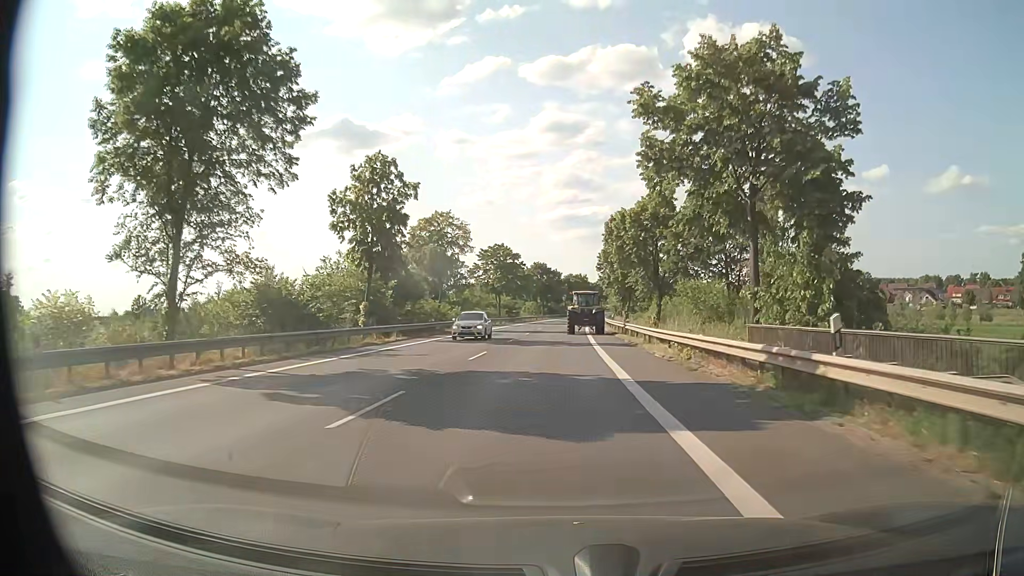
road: primary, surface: asphalt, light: Day
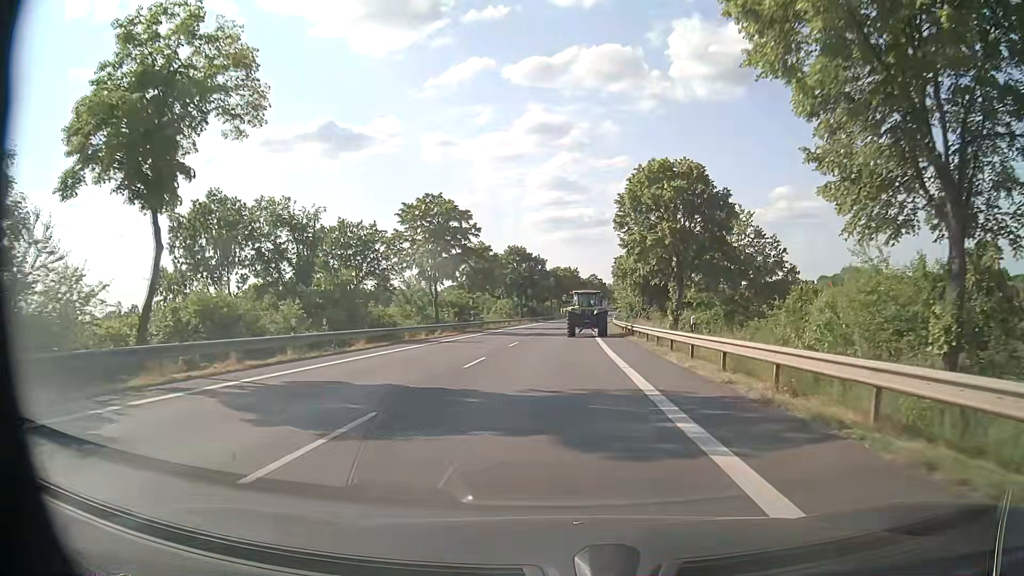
(+0.3, +38.4) m; +1°
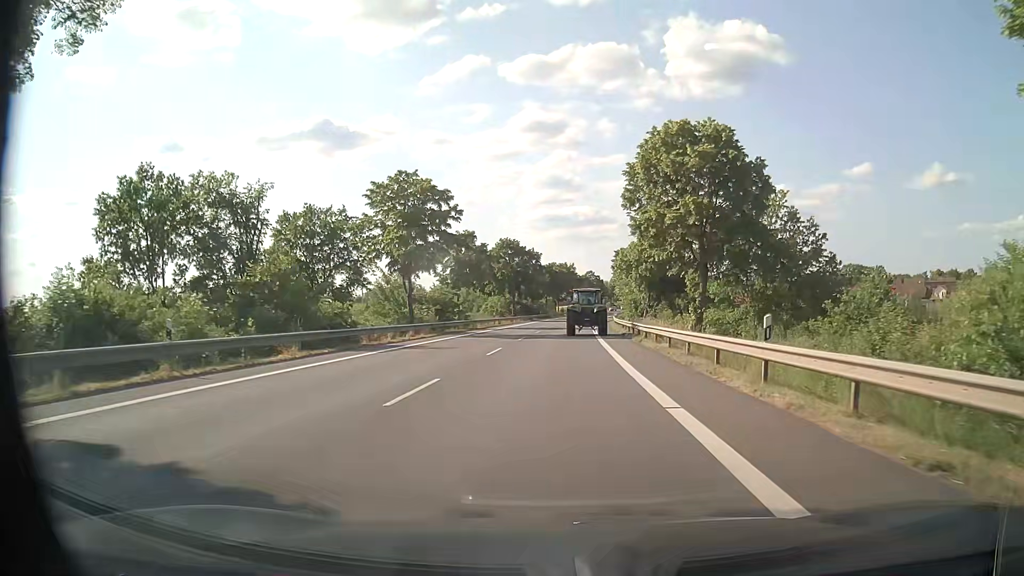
(0.0, +7.5) m; 0°
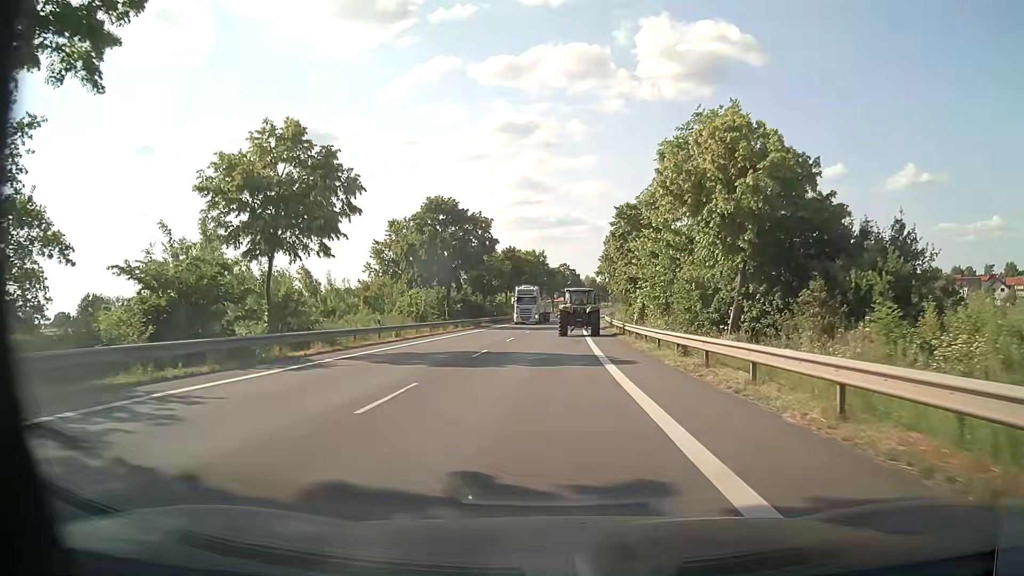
(+0.7, +36.6) m; +2°
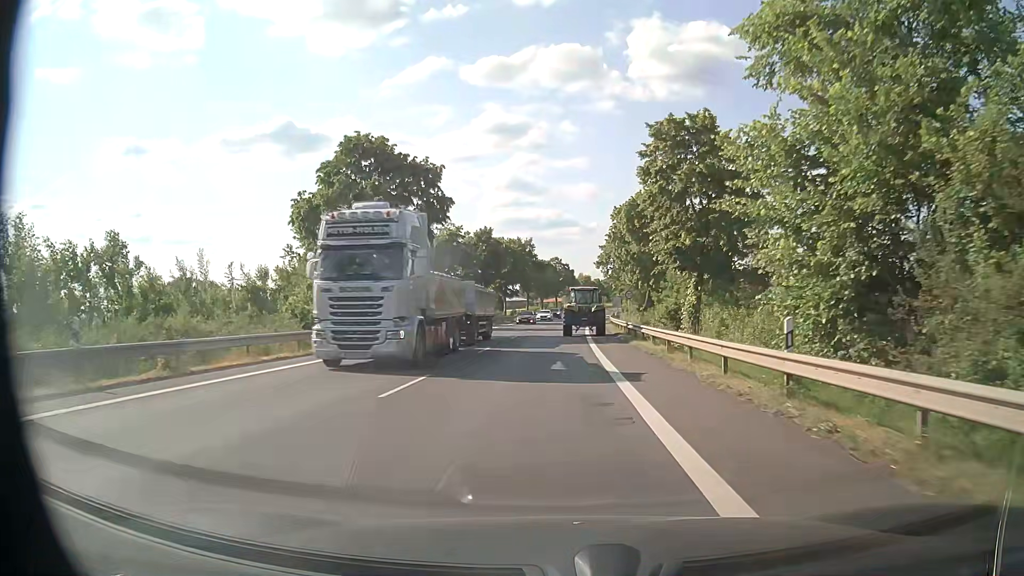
(+0.2, +22.4) m; 0°
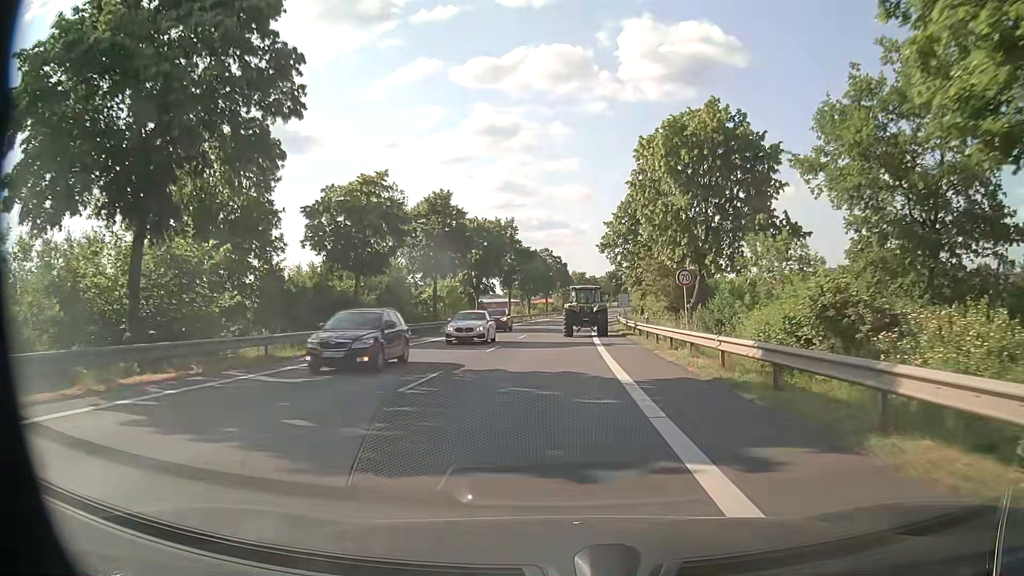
(+0.3, +23.1) m; +1°
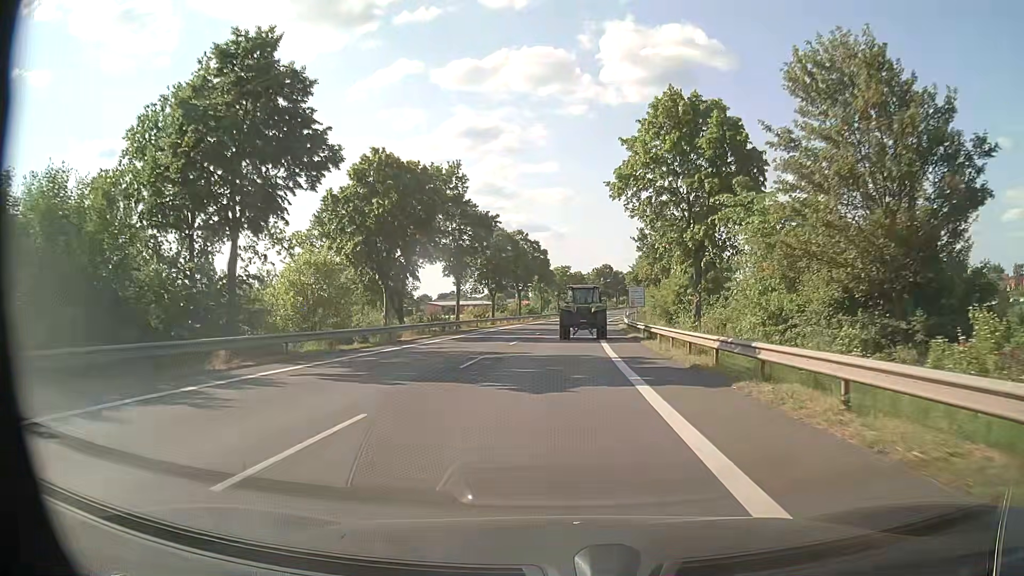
(+0.3, +30.8) m; +1°
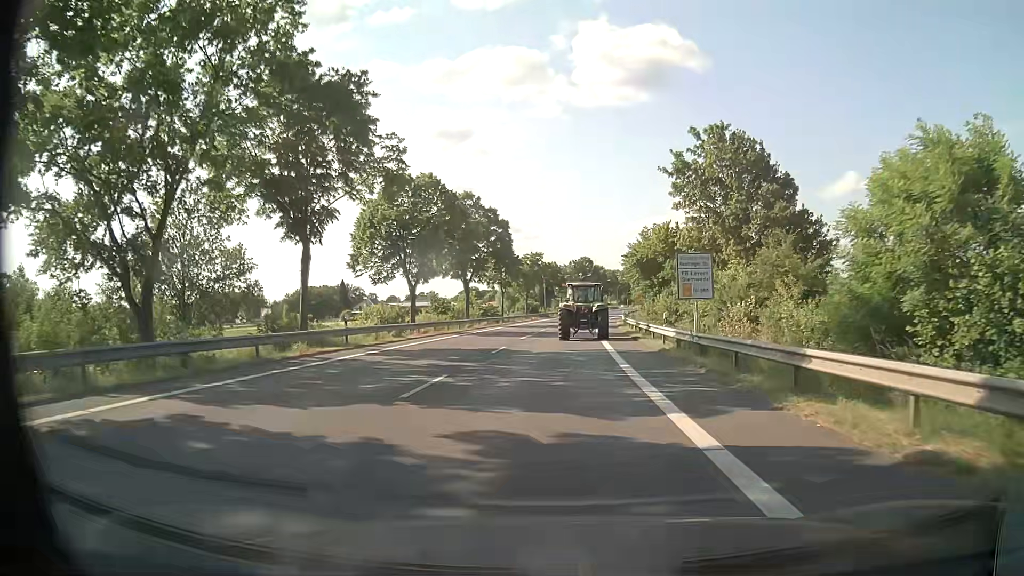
(+0.6, +30.0) m; +2°
(0, +10) (0, +20) (+1, +30) (+1, +40) (+2, +50) (+3, +60) (+4, +70) (+5, +80) (+6, +90) (+7, +100) m
